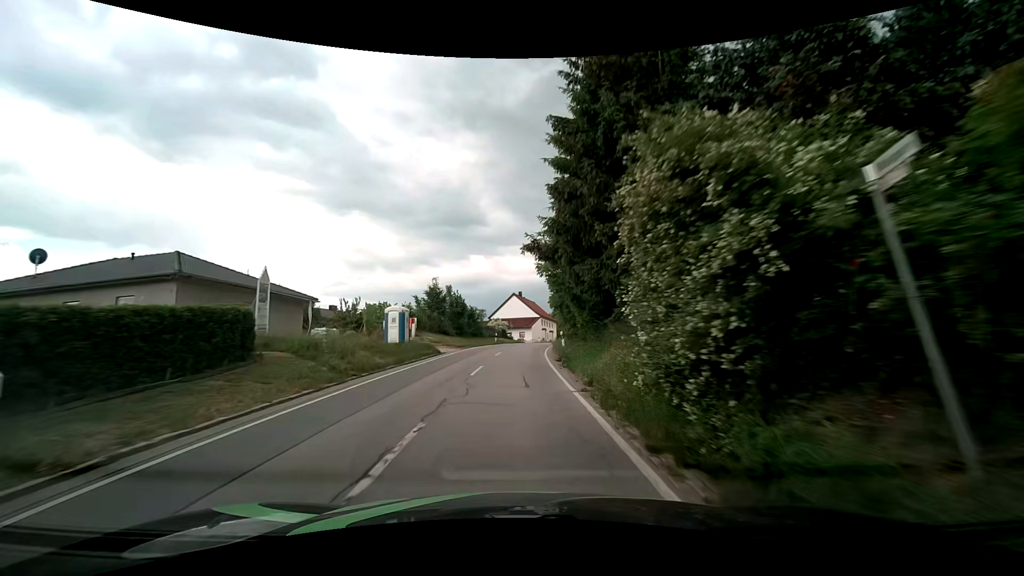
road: secondary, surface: asphalt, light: Day
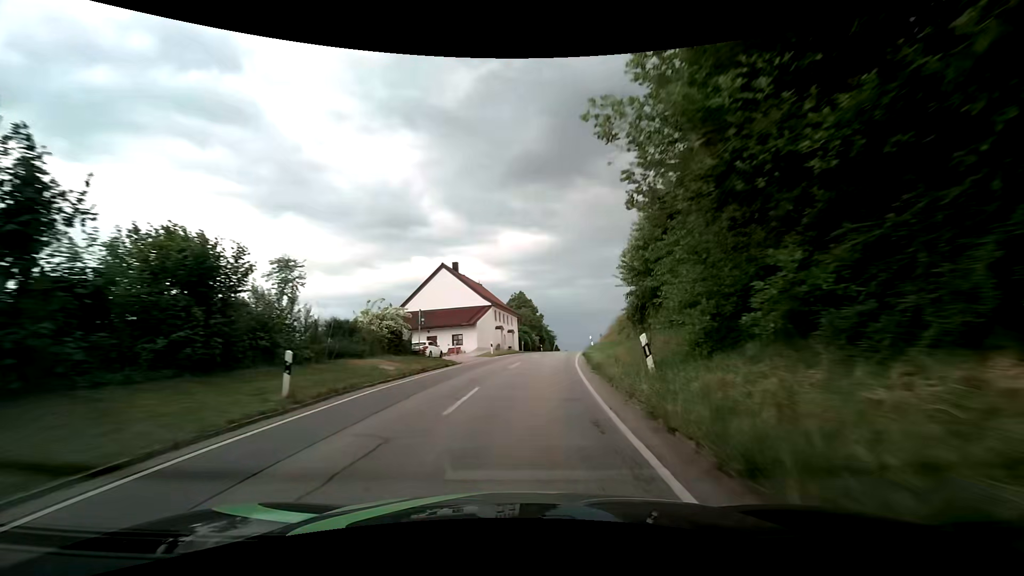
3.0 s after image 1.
(+0.5, +42.0) m; +5°
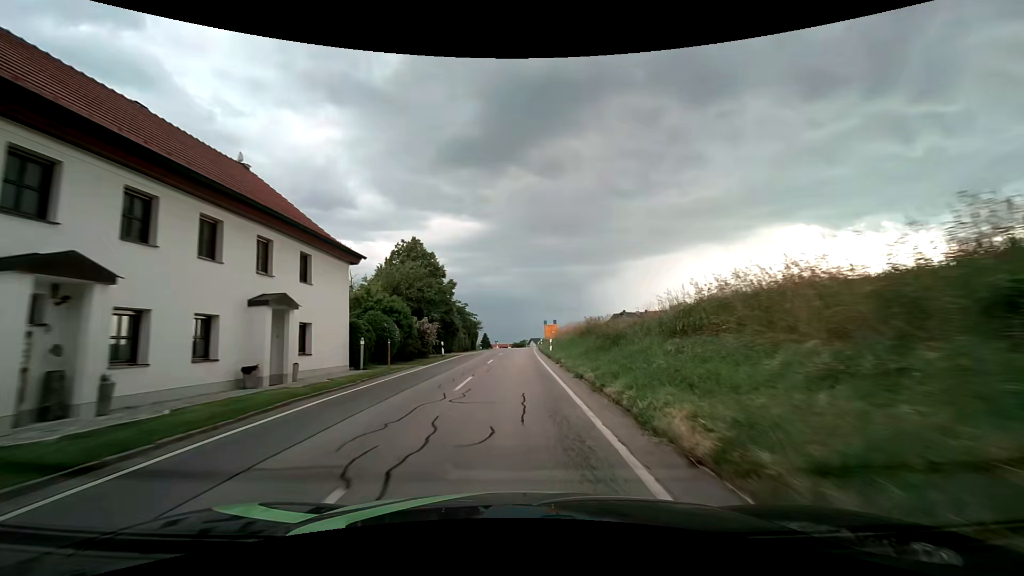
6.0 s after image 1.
(+3.9, +43.2) m; +8°
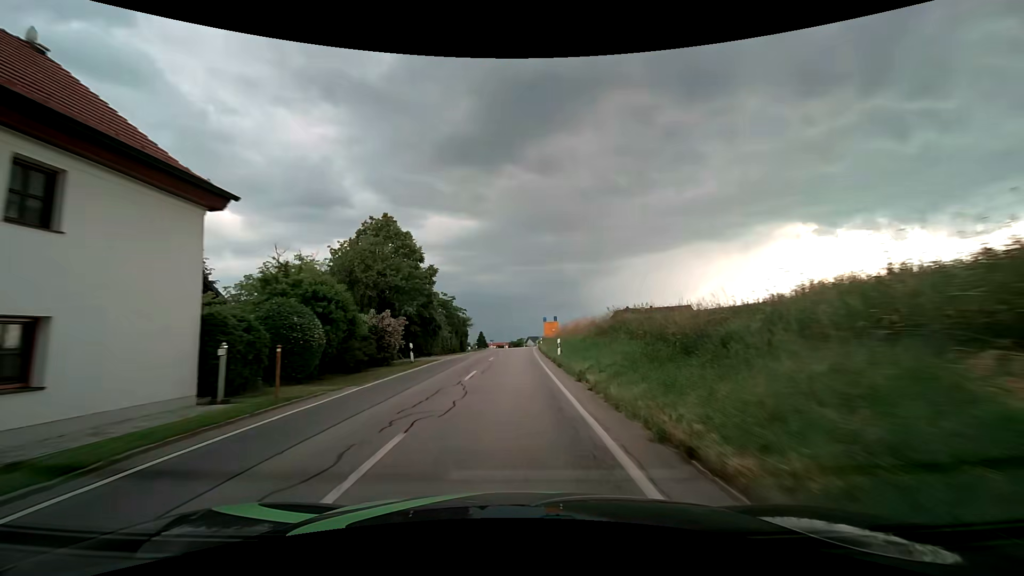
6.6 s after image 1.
(0.0, +9.4) m; 0°
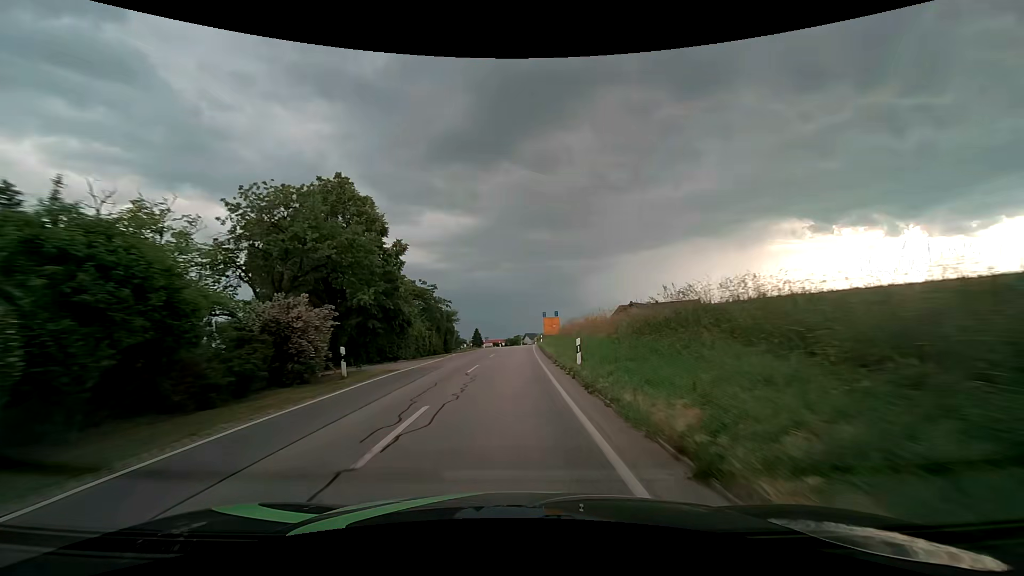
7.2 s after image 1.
(0.0, +9.6) m; 0°
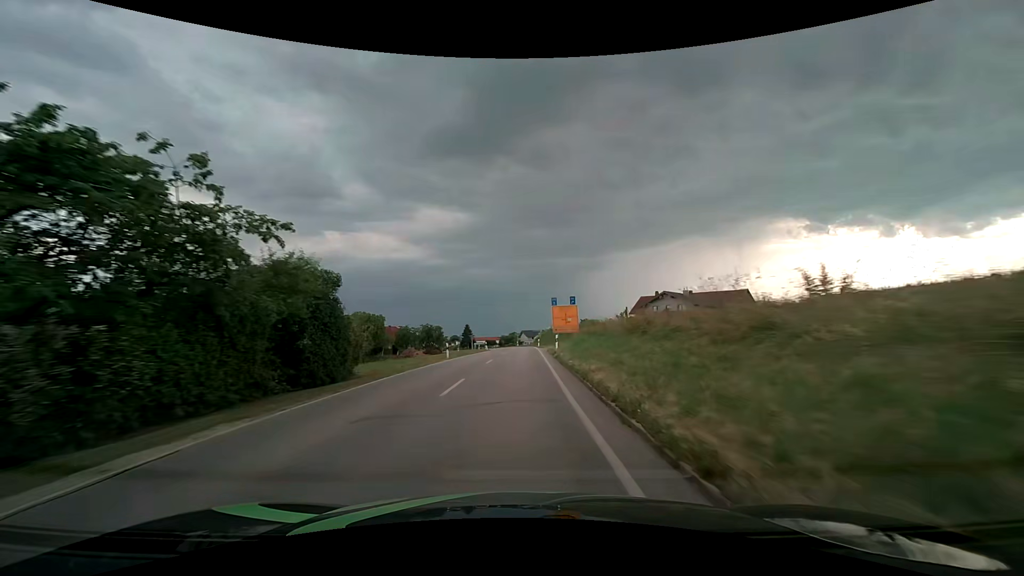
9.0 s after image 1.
(+0.1, +30.1) m; 0°
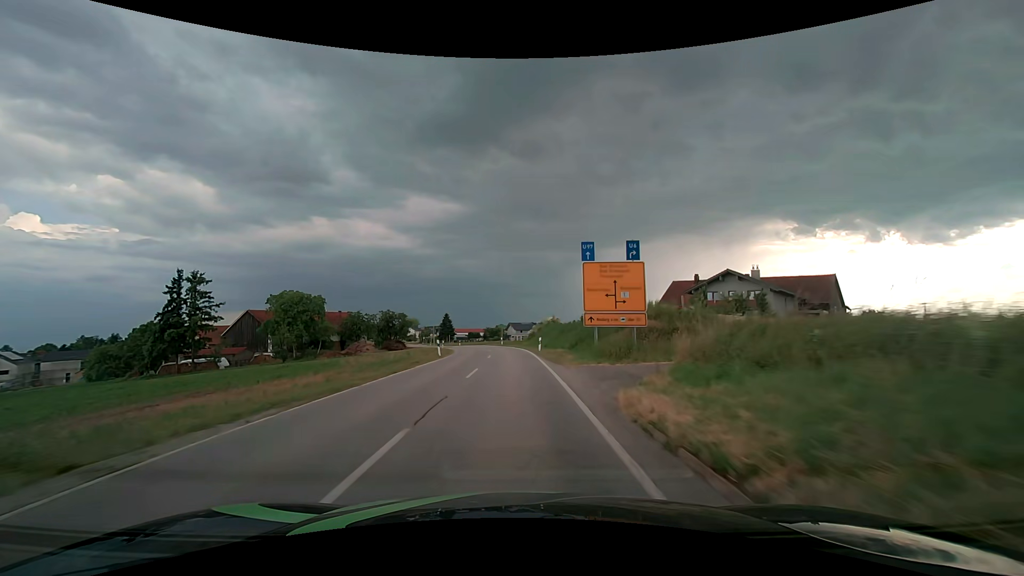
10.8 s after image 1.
(+0.4, +31.5) m; +2°
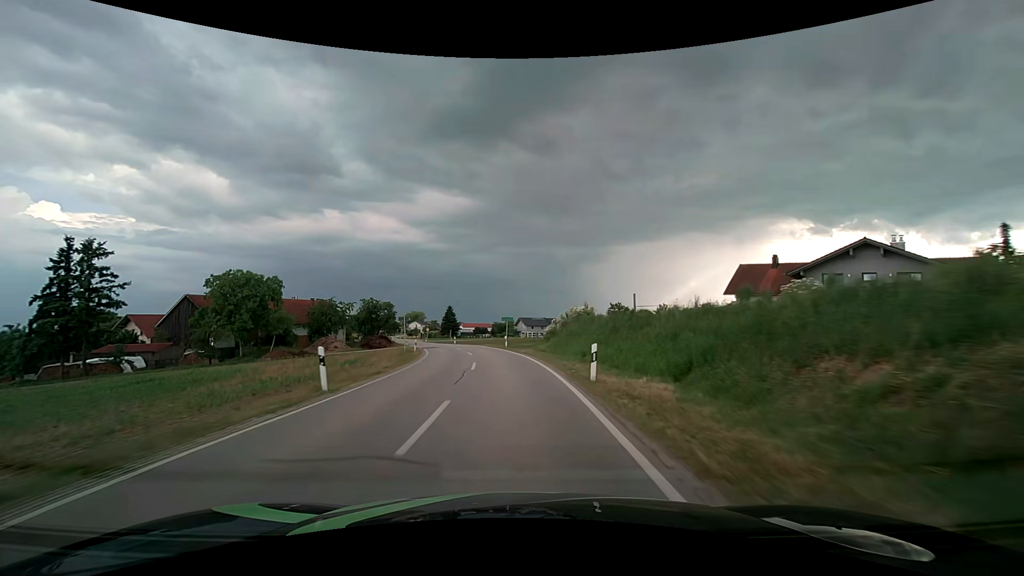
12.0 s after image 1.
(-0.2, +21.2) m; -1°
(0, +10) (-1, +20) (-1, +30) (-3, +40) (-5, +50) (-7, +59) (-10, +69) (-12, +79) (-15, +88) (-18, +98) m
